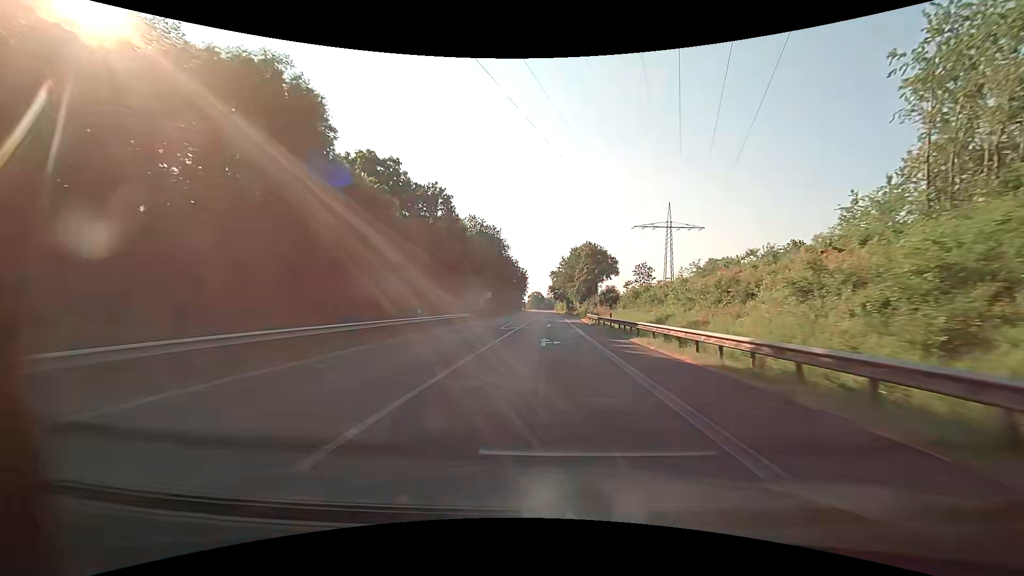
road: primary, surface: asphalt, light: Day
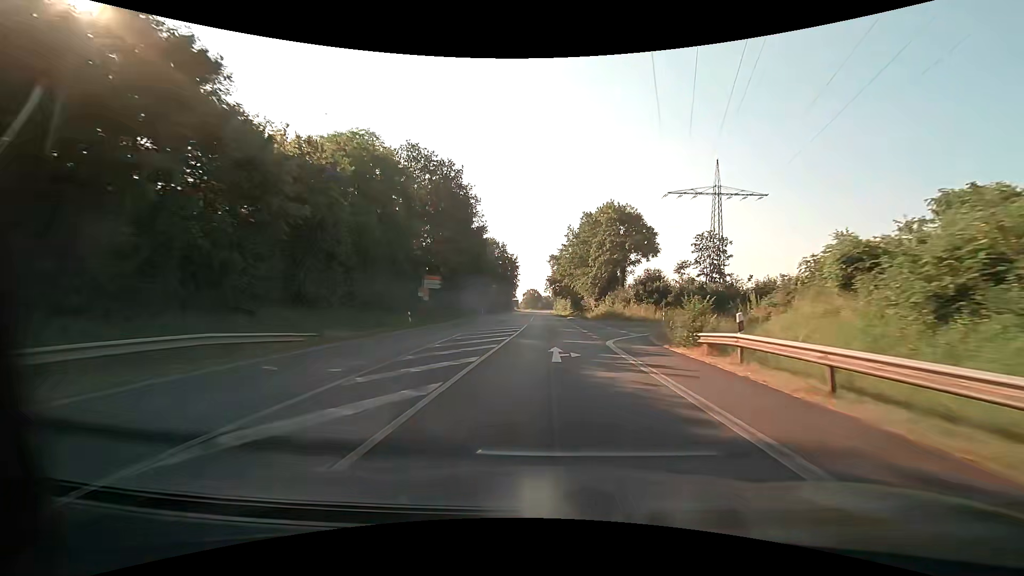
(+0.2, +45.4) m; 0°
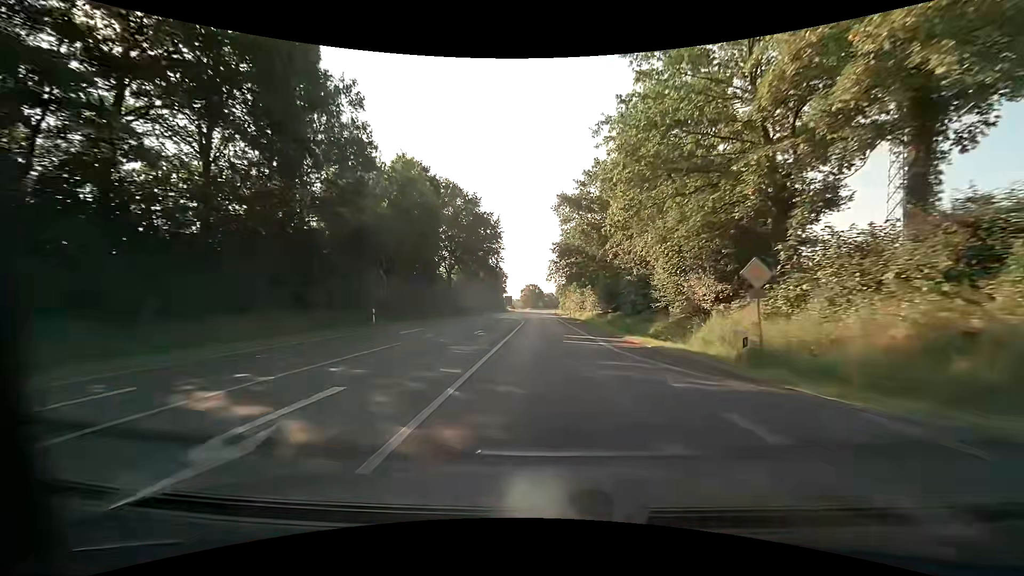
(-0.1, +56.7) m; 0°
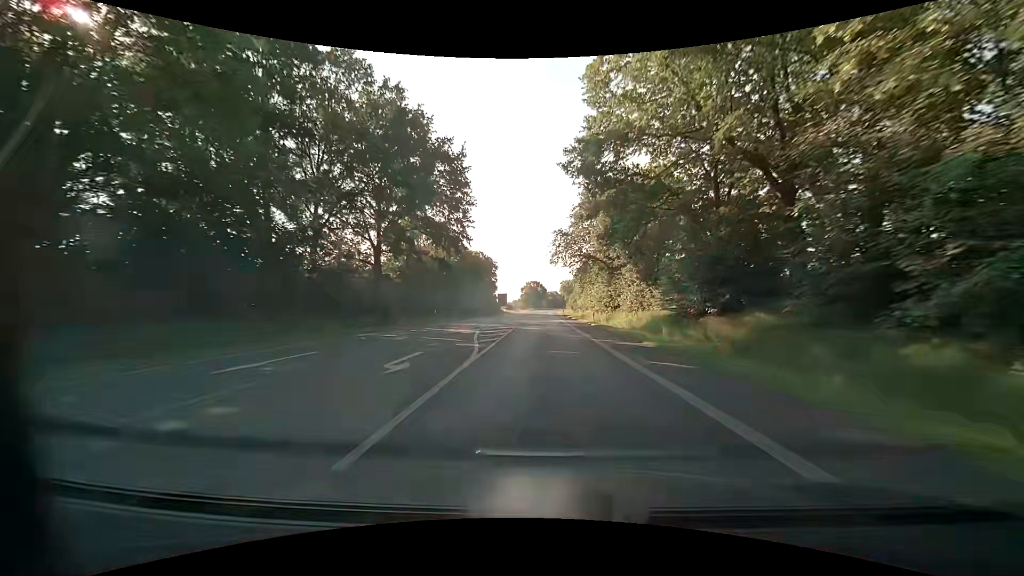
(-0.1, +34.0) m; 0°
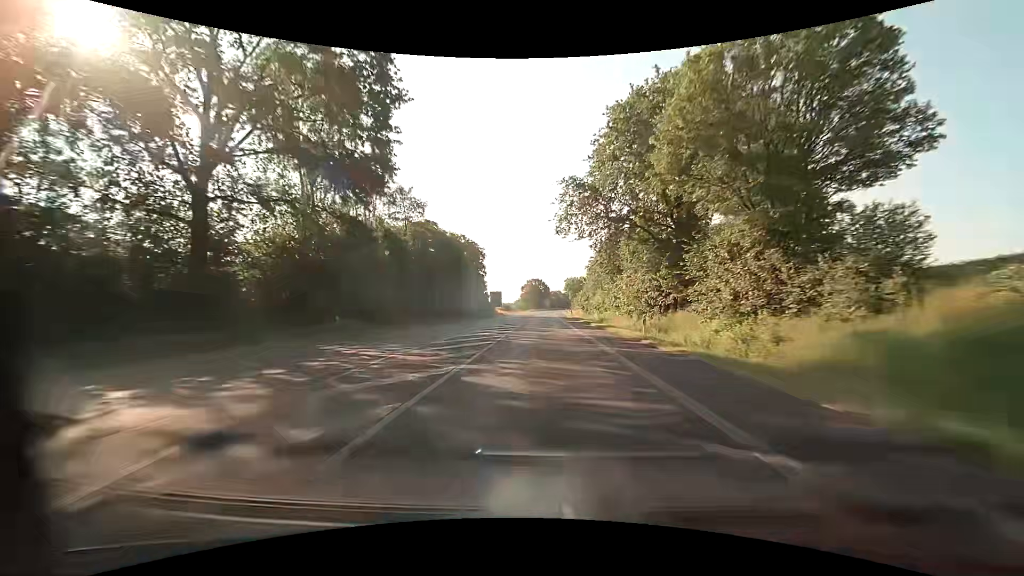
(-0.2, +22.7) m; -1°
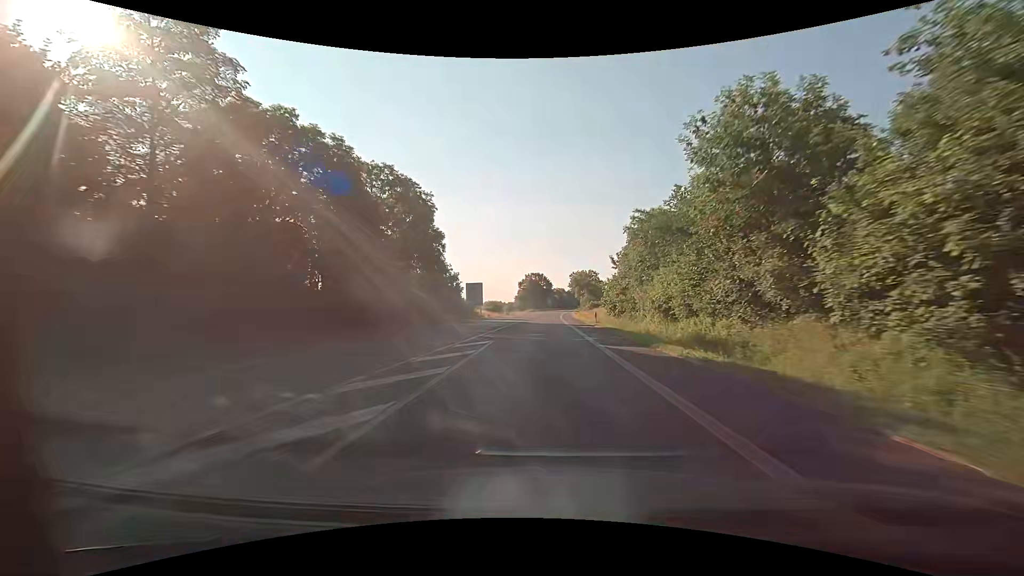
(+0.1, +34.0) m; 0°
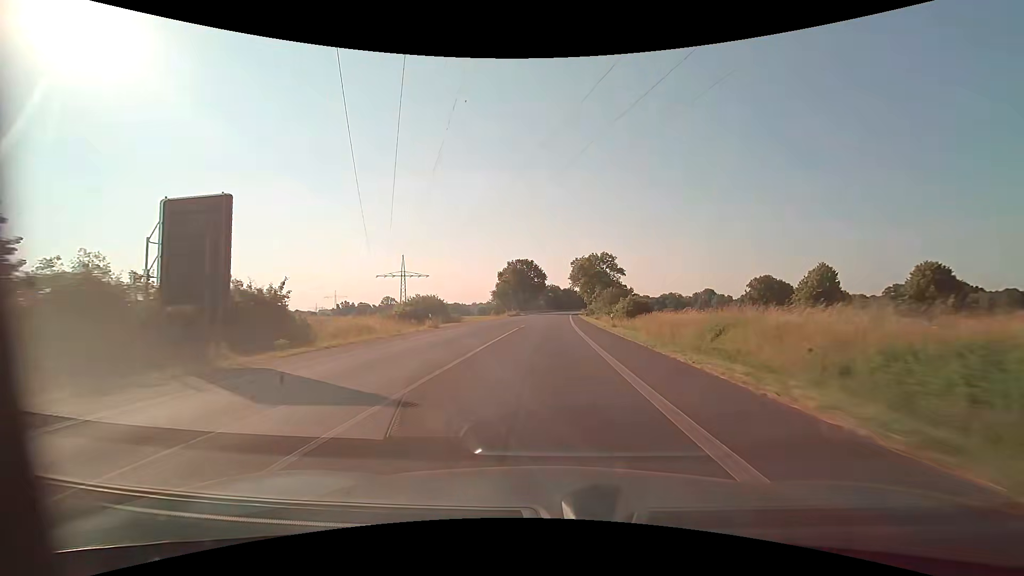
(+0.2, +56.5) m; +1°
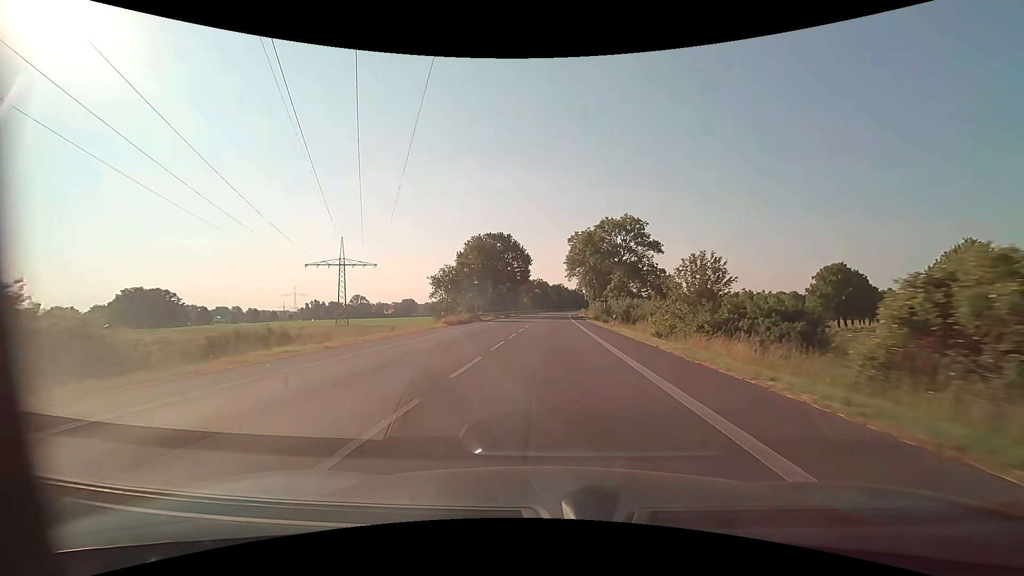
(+0.4, +45.1) m; +1°
(0, +10) (0, +20) (0, +30) (+1, +40) (+1, +50) (+1, +60) (+1, +70) (+2, +80) (+2, +90) (+3, +100) m
